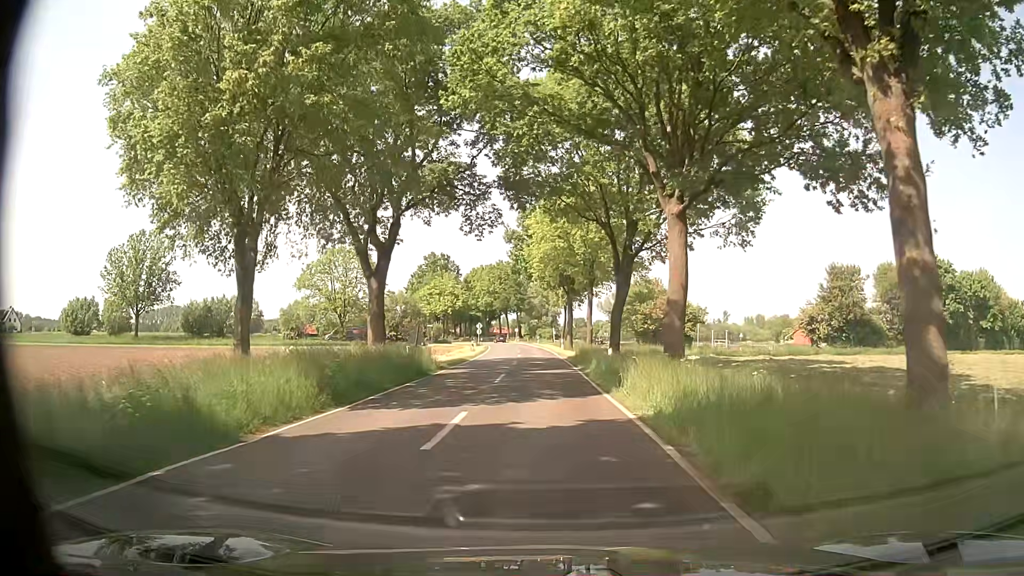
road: tertiary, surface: asphalt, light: Day
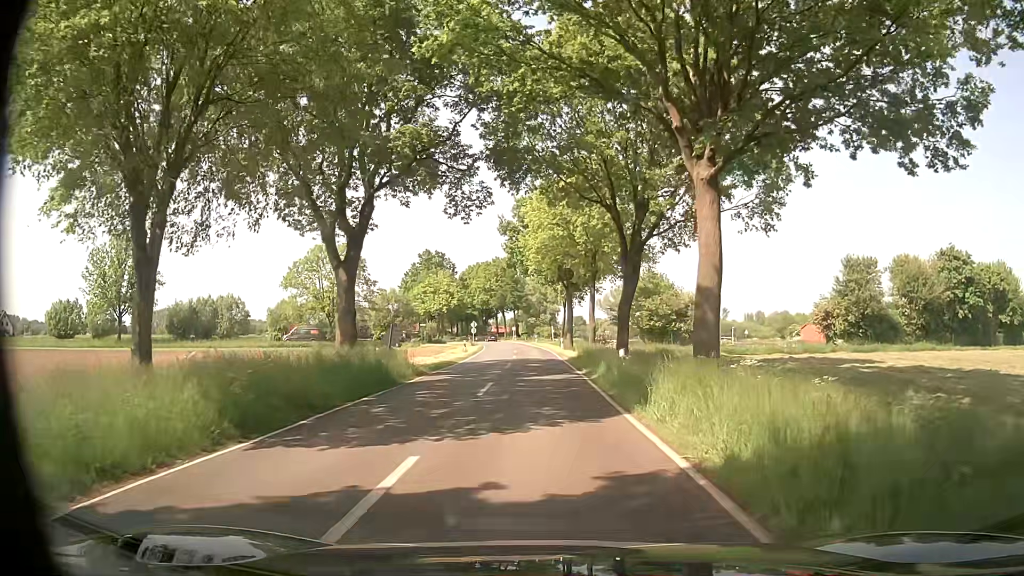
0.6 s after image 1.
(0.0, +4.5) m; -2°
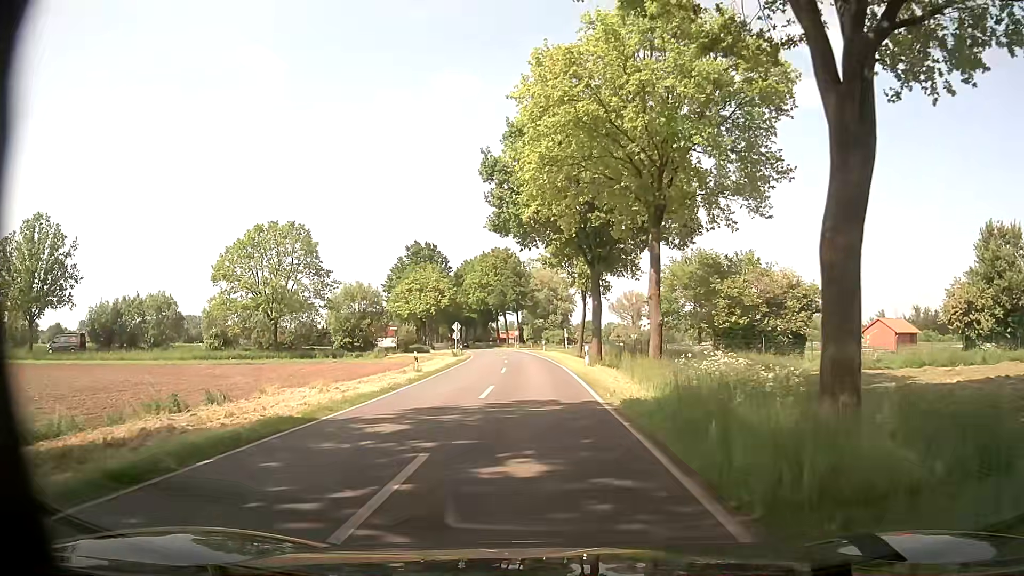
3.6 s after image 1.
(+0.4, +23.3) m; +1°
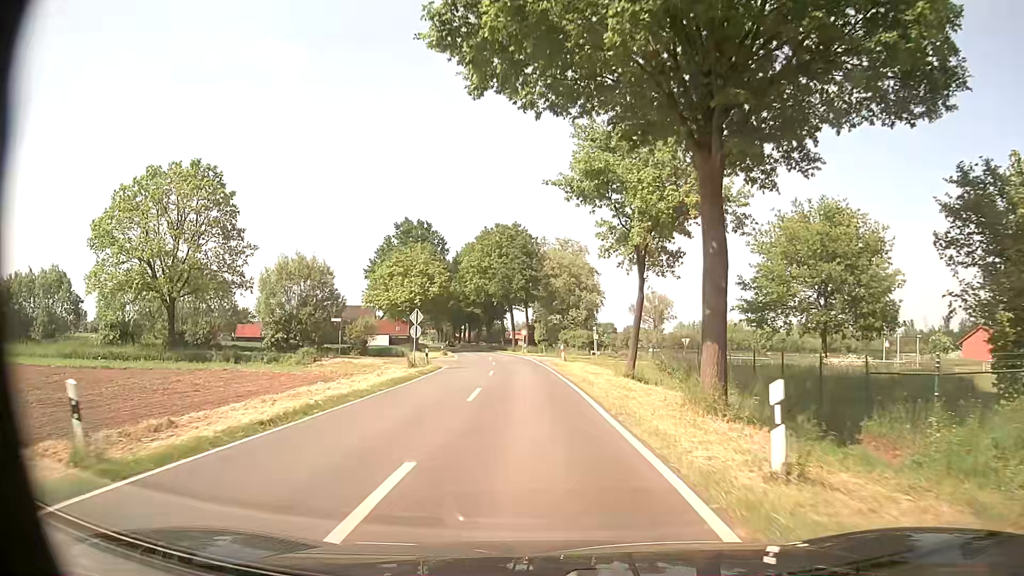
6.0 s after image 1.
(-0.4, +24.3) m; -2°
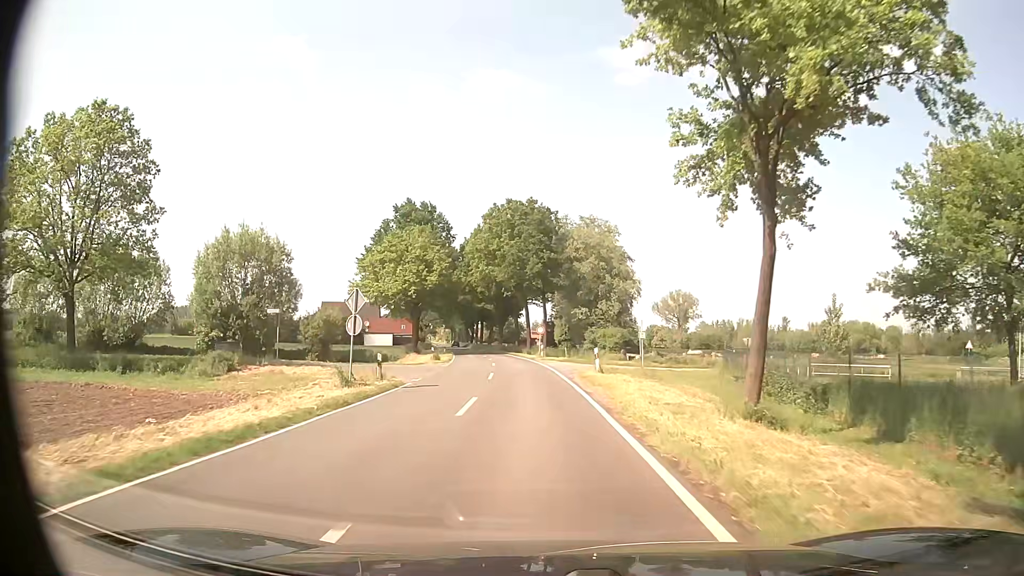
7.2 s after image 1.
(-0.1, +14.5) m; -2°
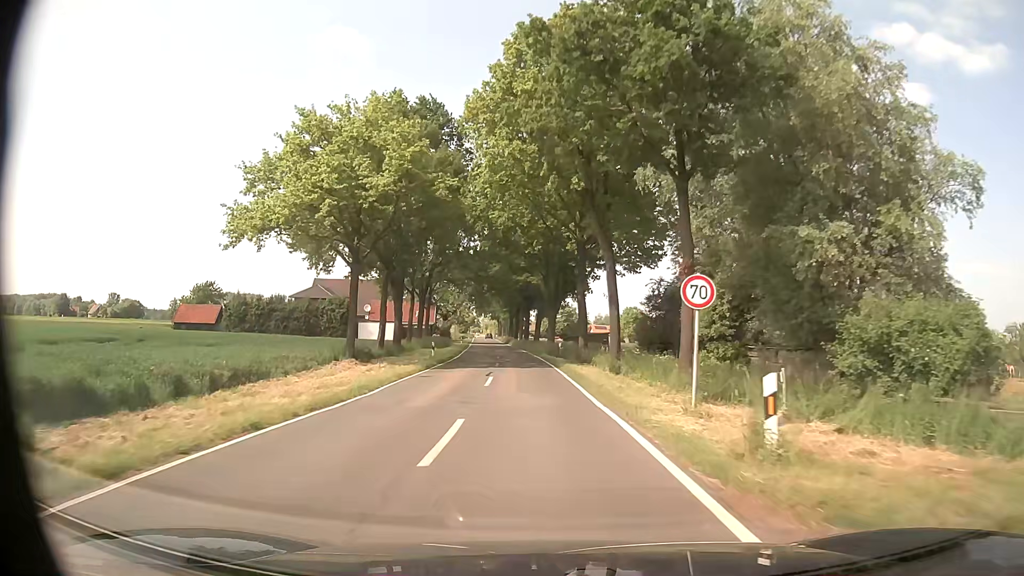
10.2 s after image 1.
(-1.6, +41.0) m; -5°
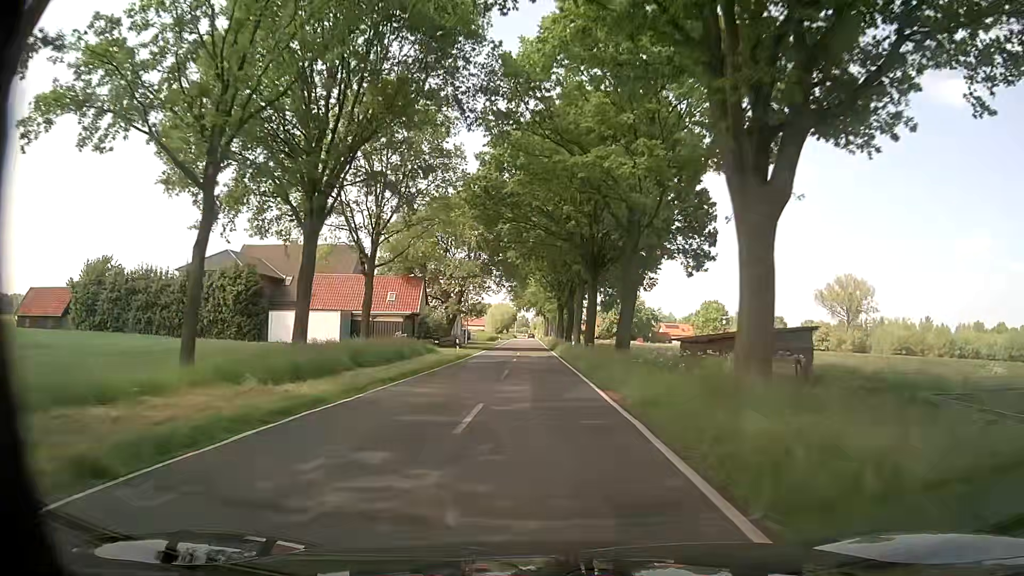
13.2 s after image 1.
(-1.8, +45.1) m; -5°
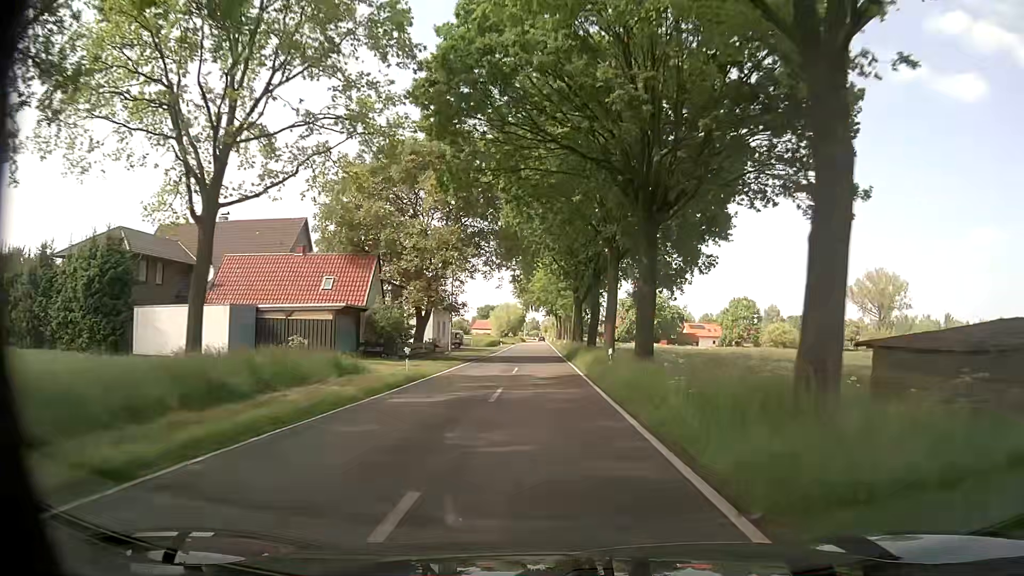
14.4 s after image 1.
(+0.2, +19.0) m; 0°
(0, +10) (0, +20) (0, +30) (0, +40) (0, +50) (-1, +60) (-1, +70) (-1, +80) (-1, +90) (-1, +100) m
